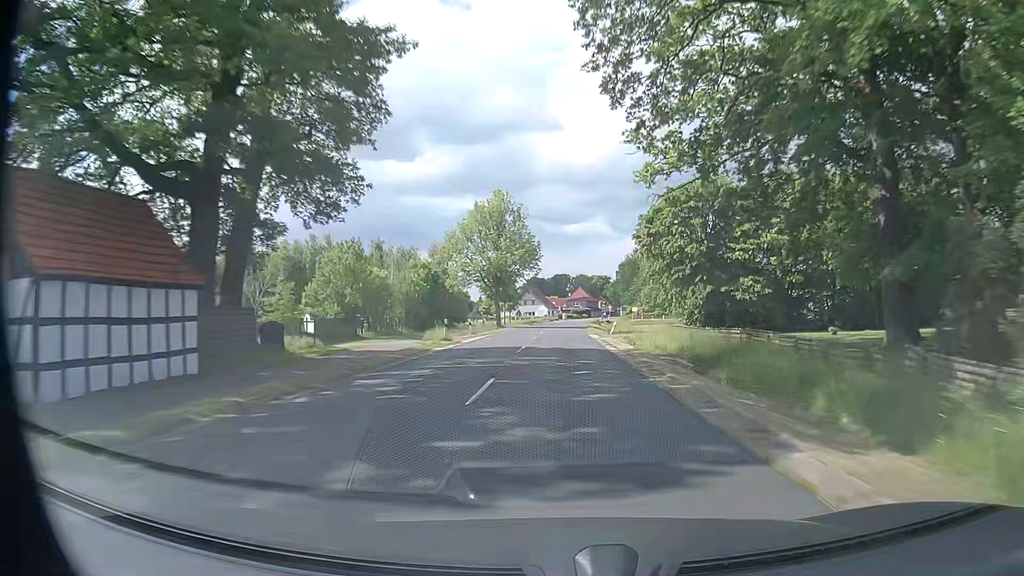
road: secondary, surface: asphalt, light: Day
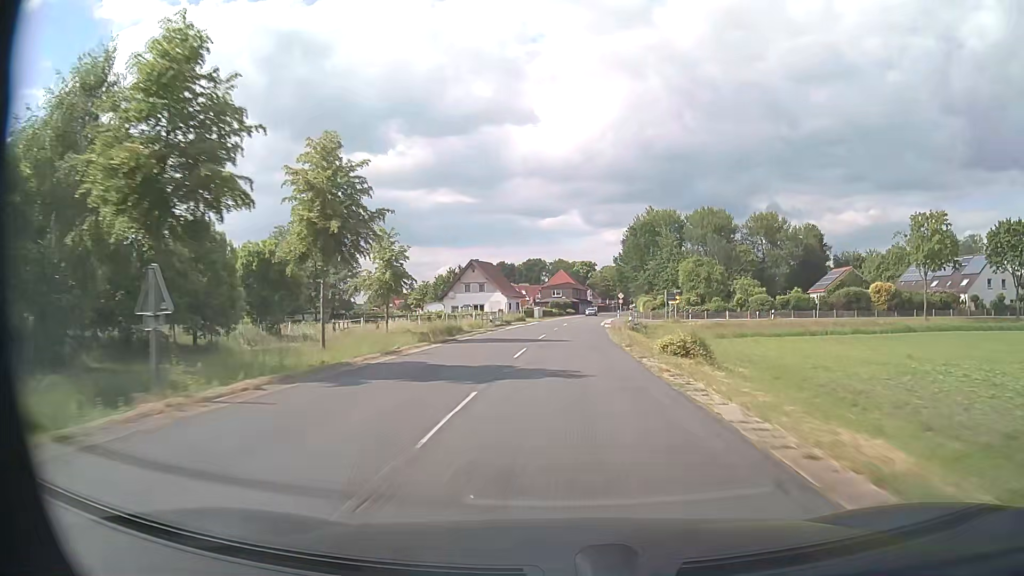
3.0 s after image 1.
(+0.5, +74.9) m; +2°
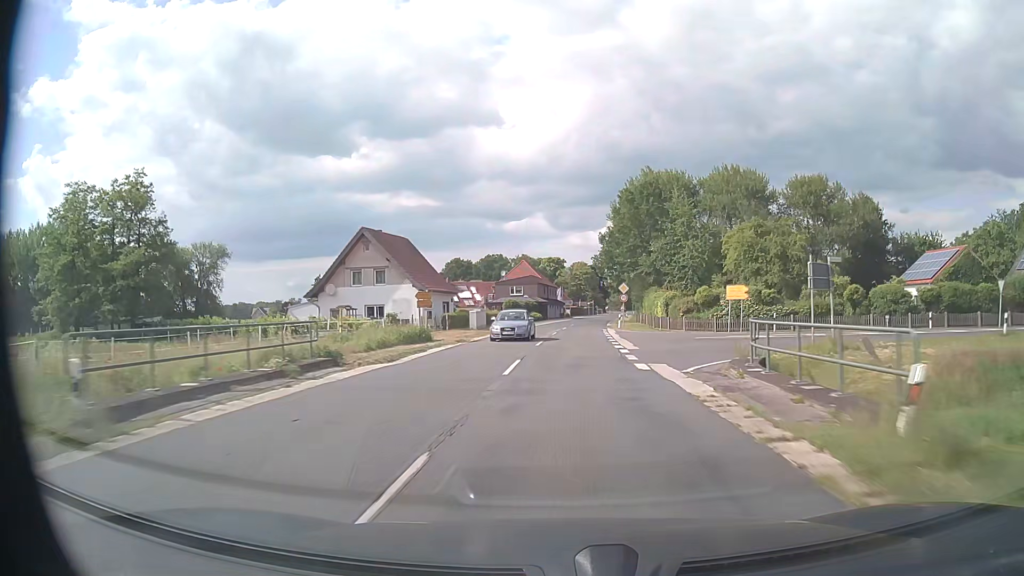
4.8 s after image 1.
(+0.9, +39.9) m; +3°
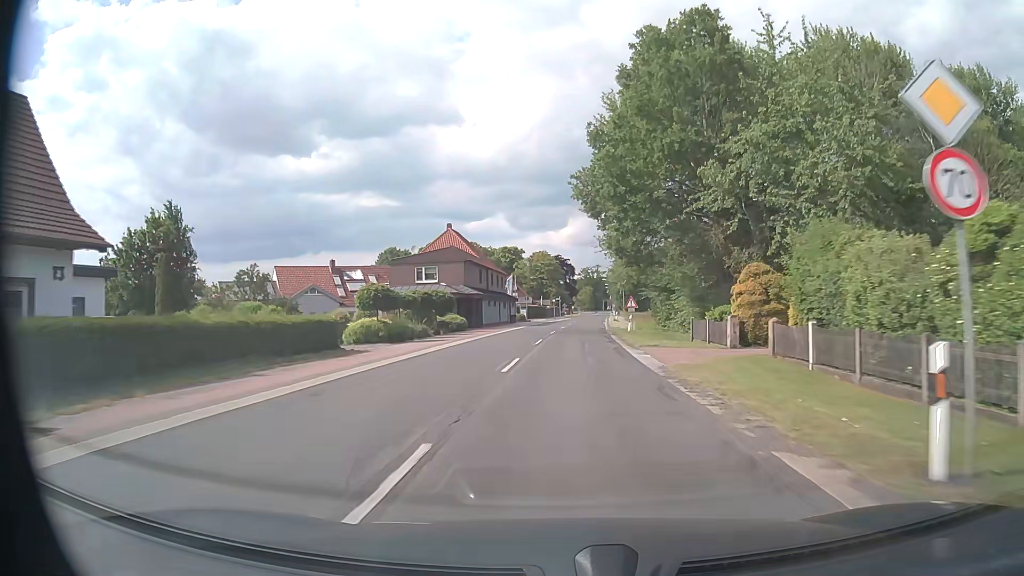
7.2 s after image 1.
(+1.6, +47.2) m; +3°
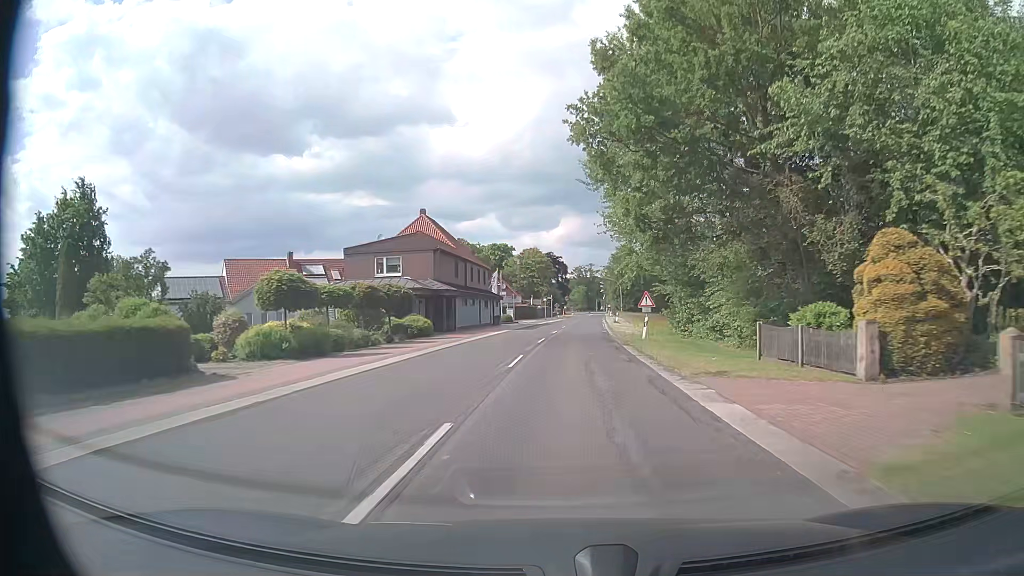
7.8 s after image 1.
(+0.1, +10.8) m; +1°
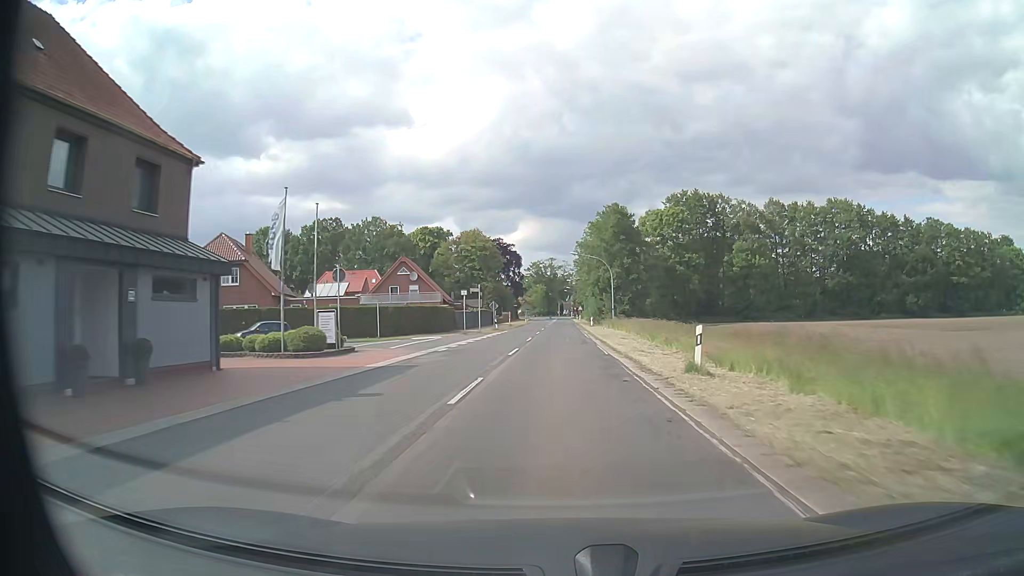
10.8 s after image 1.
(+1.8, +53.9) m; +3°
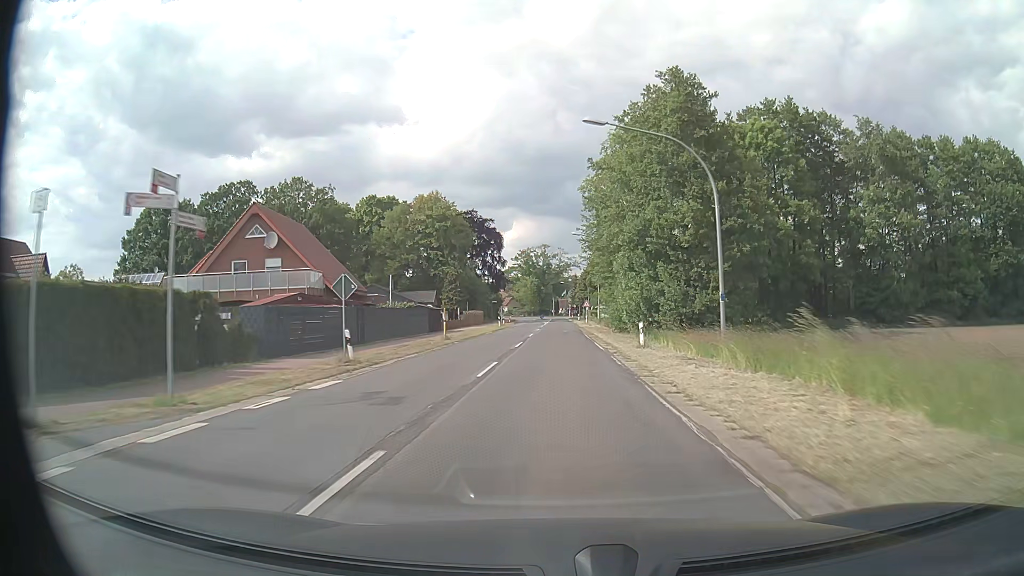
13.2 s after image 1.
(+0.3, +43.9) m; 0°
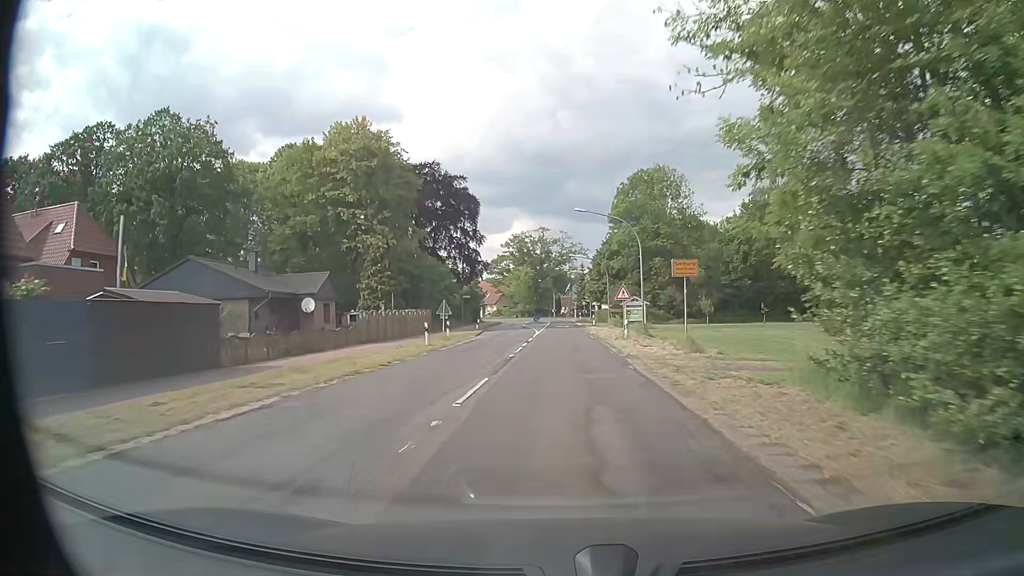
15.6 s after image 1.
(0.0, +39.9) m; 0°
(0, +10) (0, +20) (0, +30) (0, +40) (0, +50) (+1, +60) (+1, +70) (+1, +80) (0, +90) (0, +100) m
